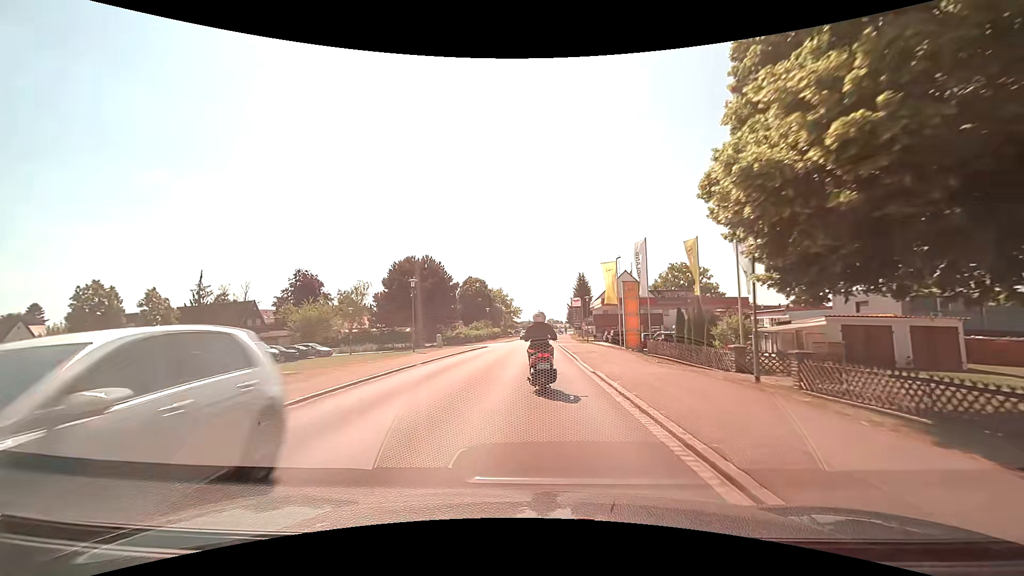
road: tertiary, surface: asphalt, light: Day
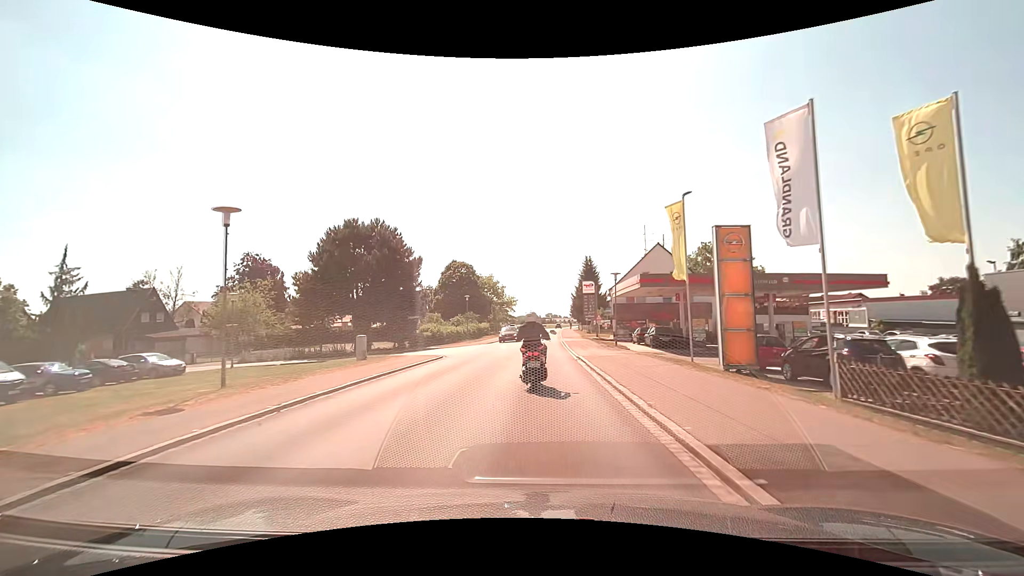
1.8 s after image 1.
(0.0, +21.3) m; +1°
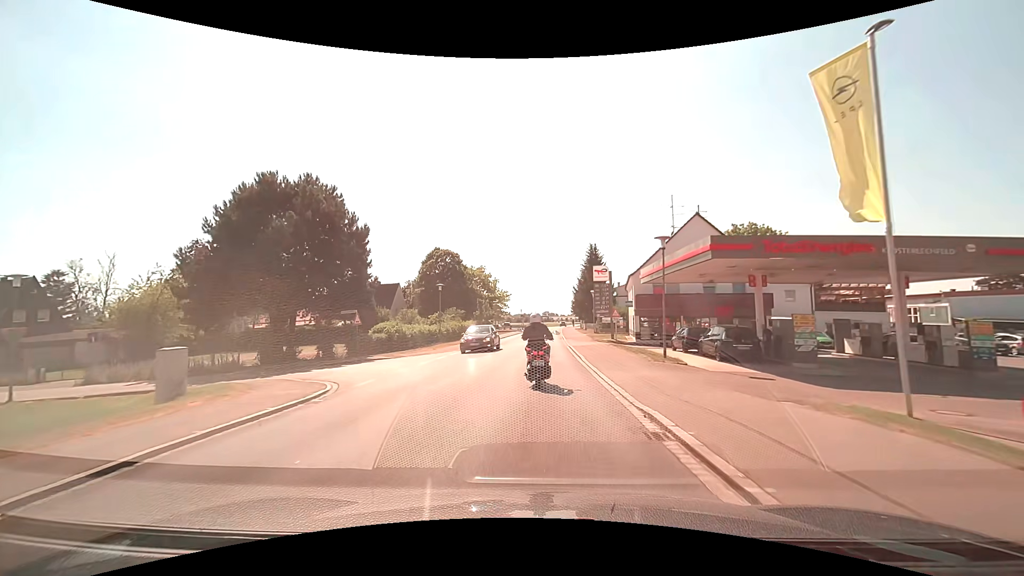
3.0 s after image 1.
(0.0, +14.3) m; 0°
(0, +10) (0, +20) (0, +30) (0, +40) (+1, +50) (+1, +60) (+1, +70) (+2, +80) (+2, +90) (+2, +100) m
